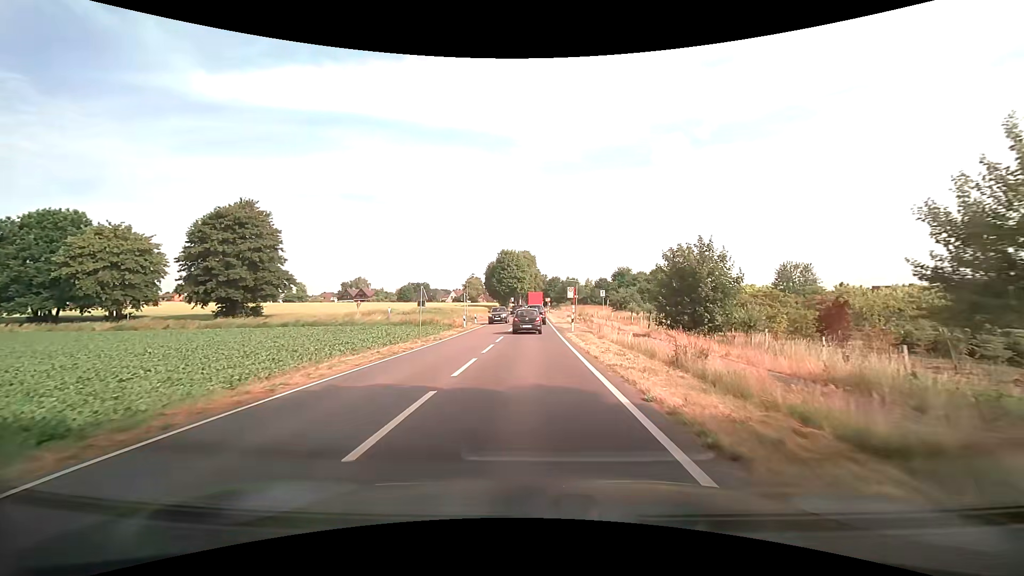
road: secondary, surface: asphalt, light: Day
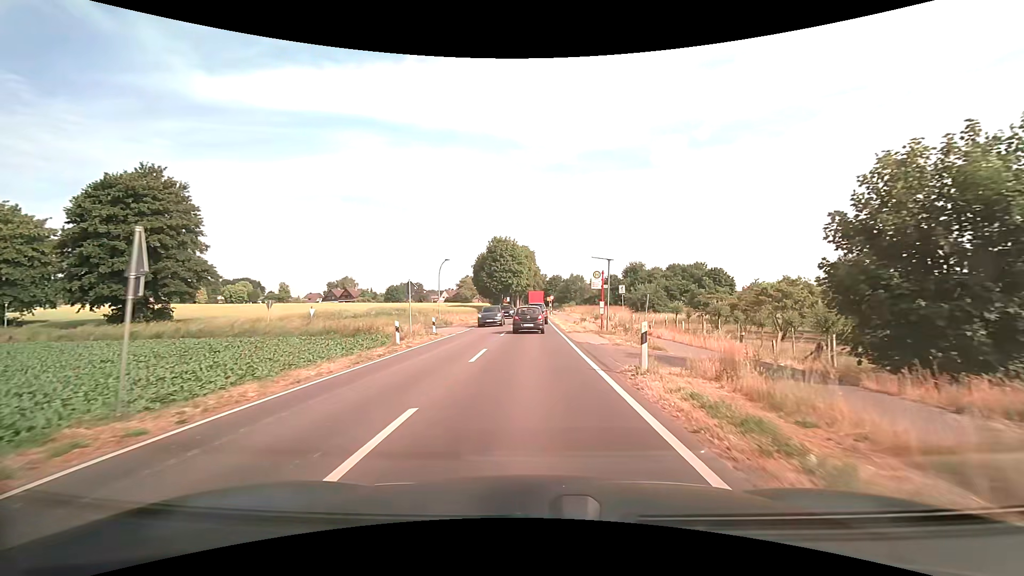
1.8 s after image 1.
(-0.1, +19.4) m; 0°
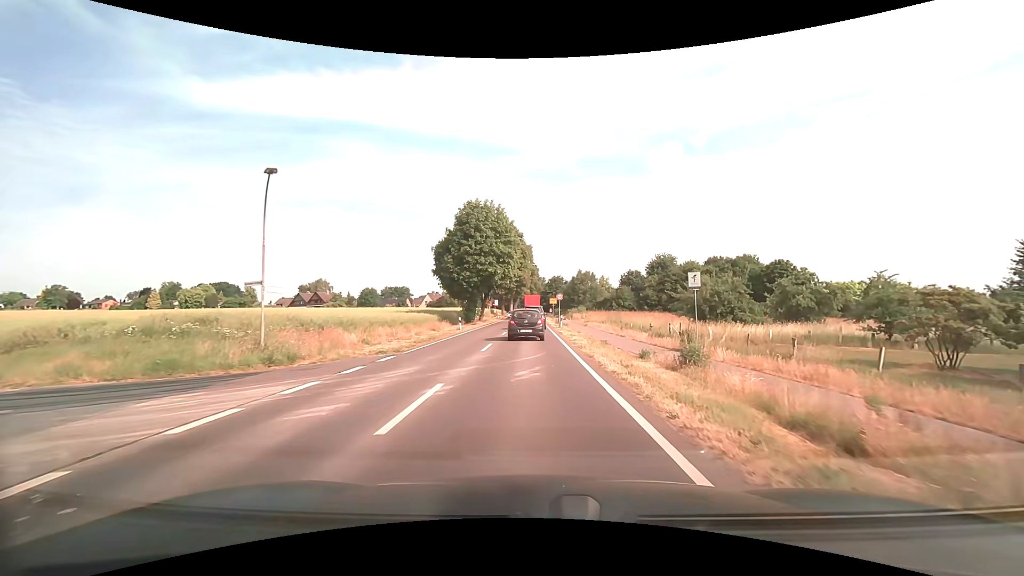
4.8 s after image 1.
(+0.1, +30.7) m; 0°
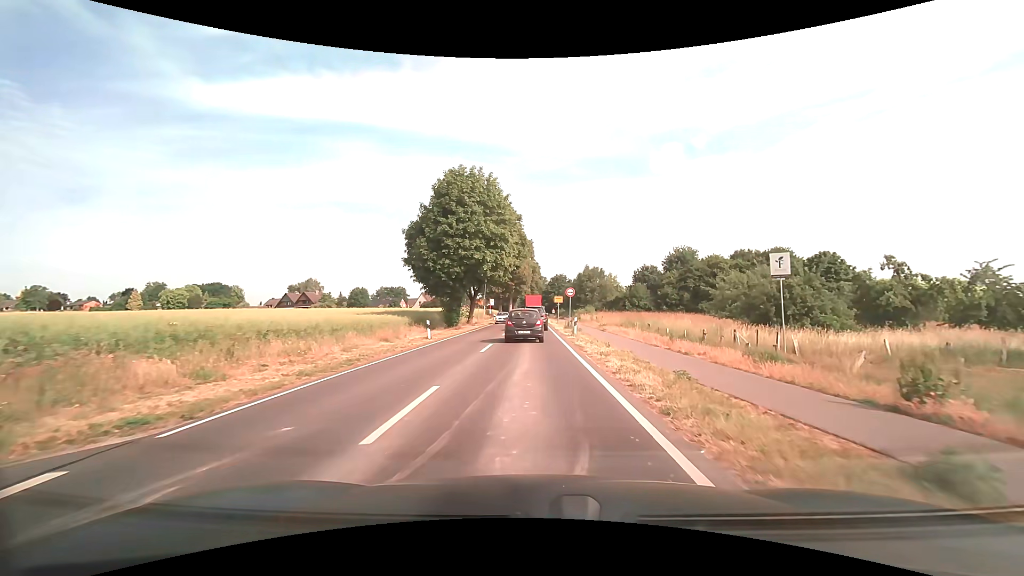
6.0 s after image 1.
(0.0, +12.1) m; 0°
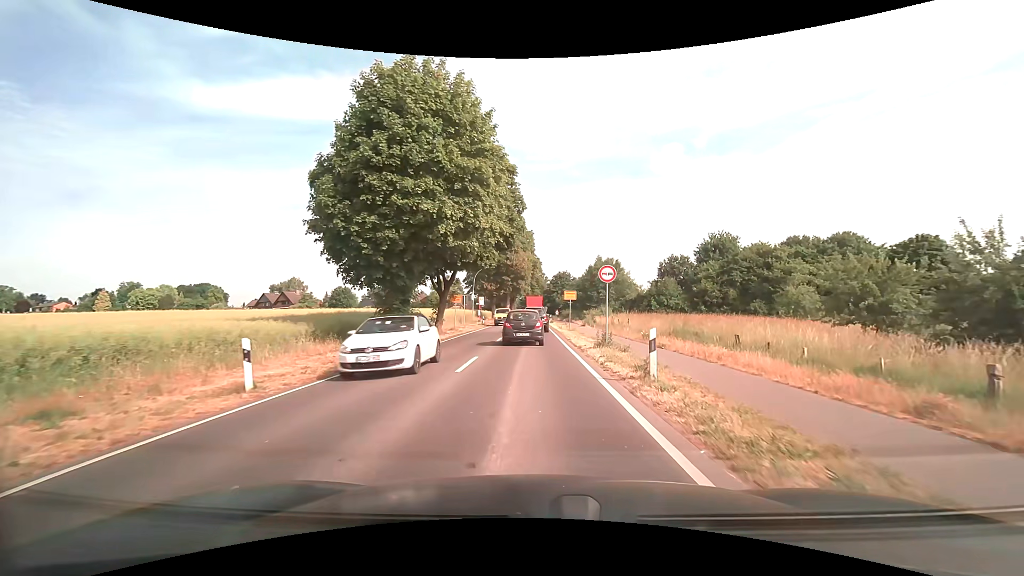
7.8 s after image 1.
(0.0, +17.1) m; 0°
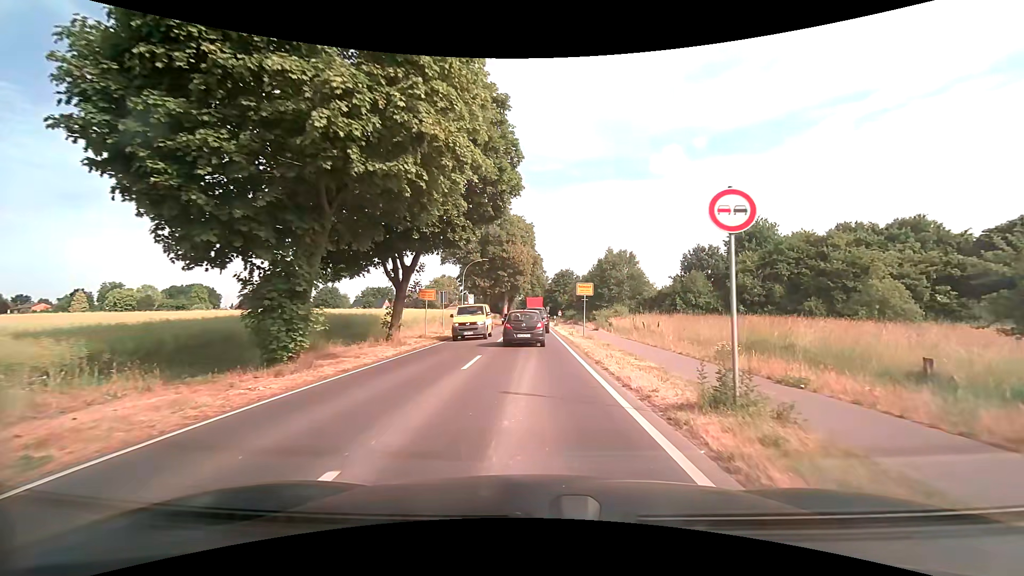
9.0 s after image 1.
(0.0, +10.9) m; 0°
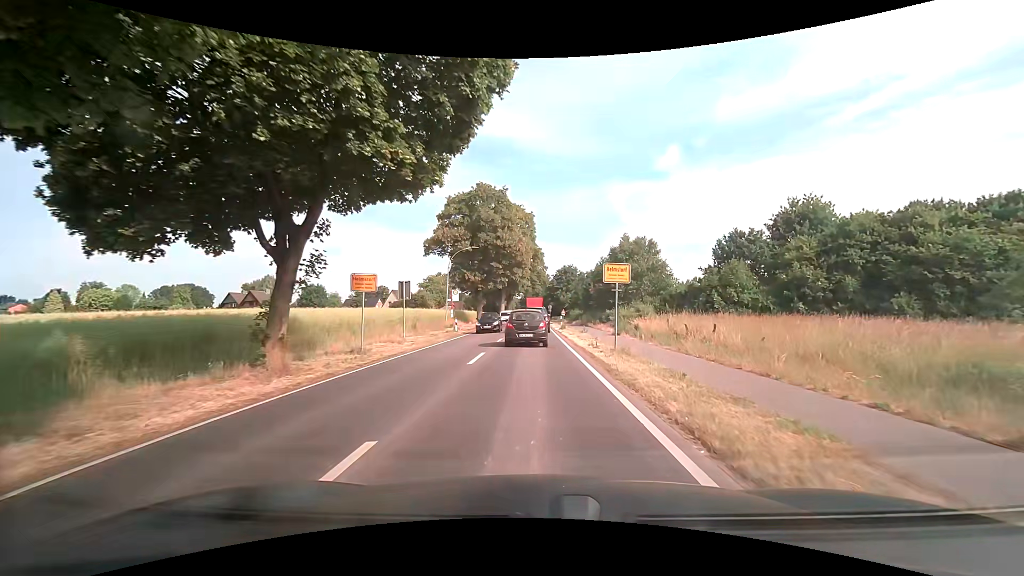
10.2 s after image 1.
(0.0, +10.8) m; 0°
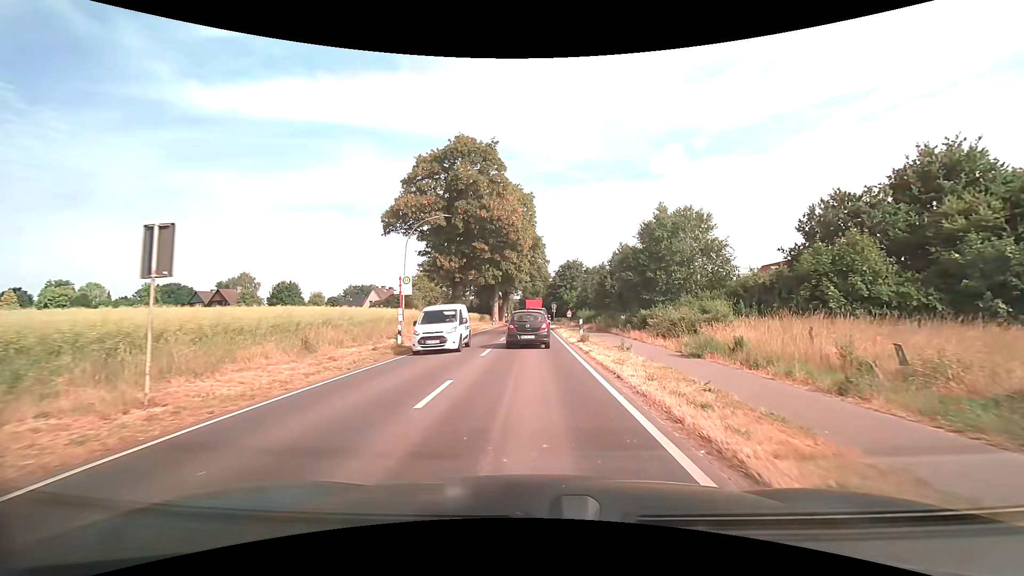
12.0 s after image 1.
(0.0, +16.2) m; 0°
(0, +10) (0, +20) (0, +30) (0, +40) (0, +50) (0, +60) (0, +70) (0, +80) (0, +90) (0, +100) m
